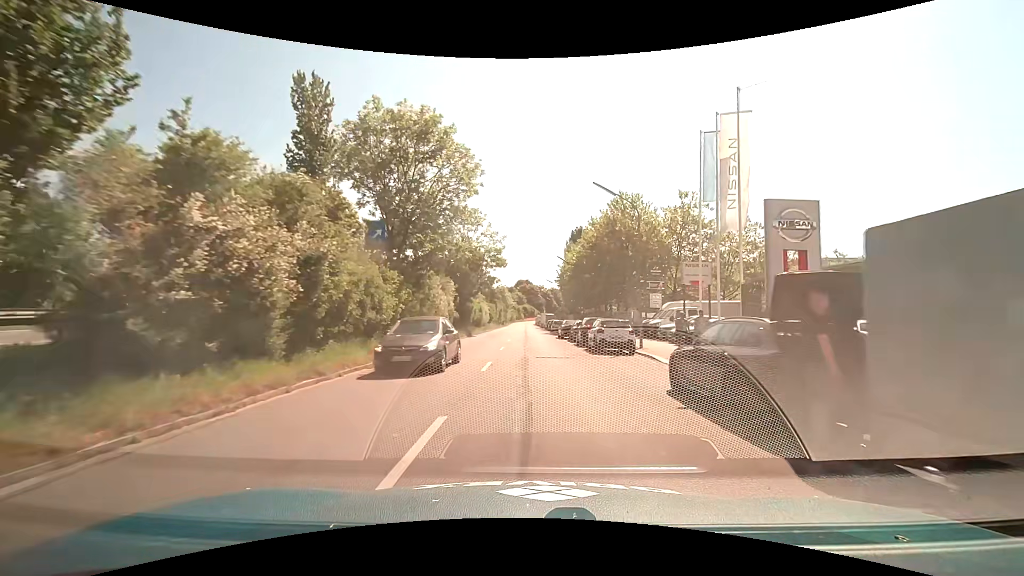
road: tertiary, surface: asphalt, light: Day
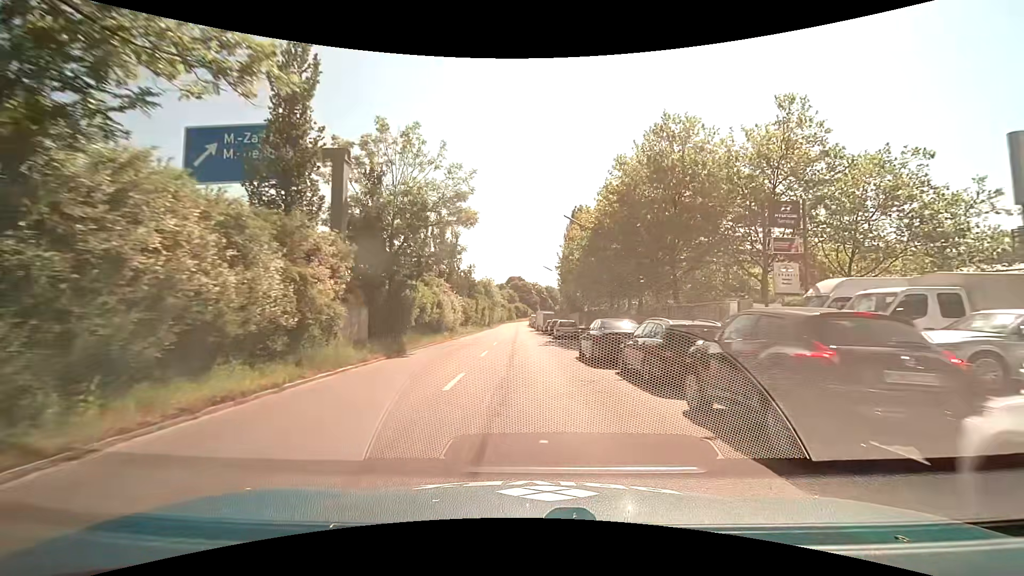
(+0.1, +21.6) m; +1°
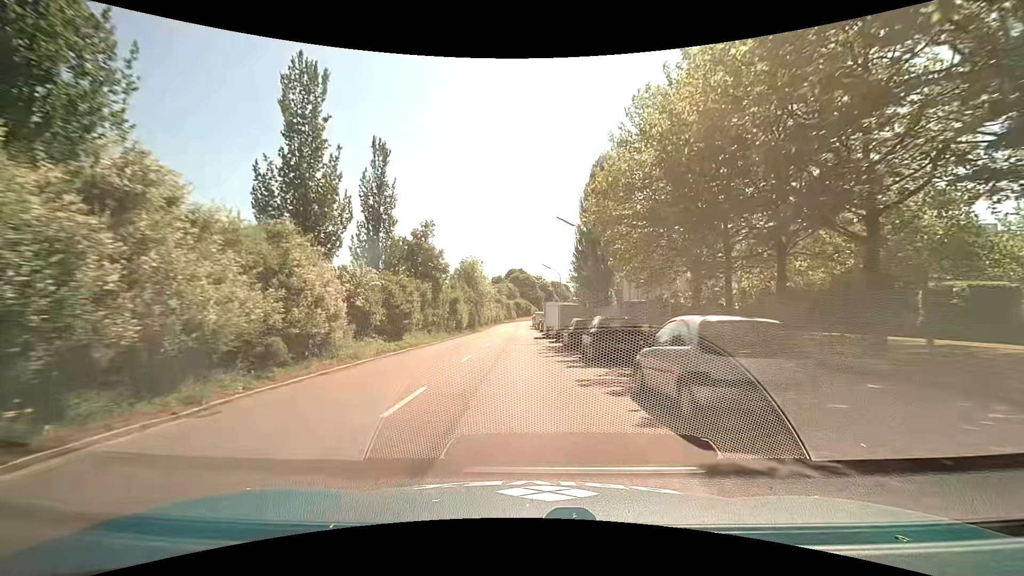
(0.0, +29.9) m; 0°
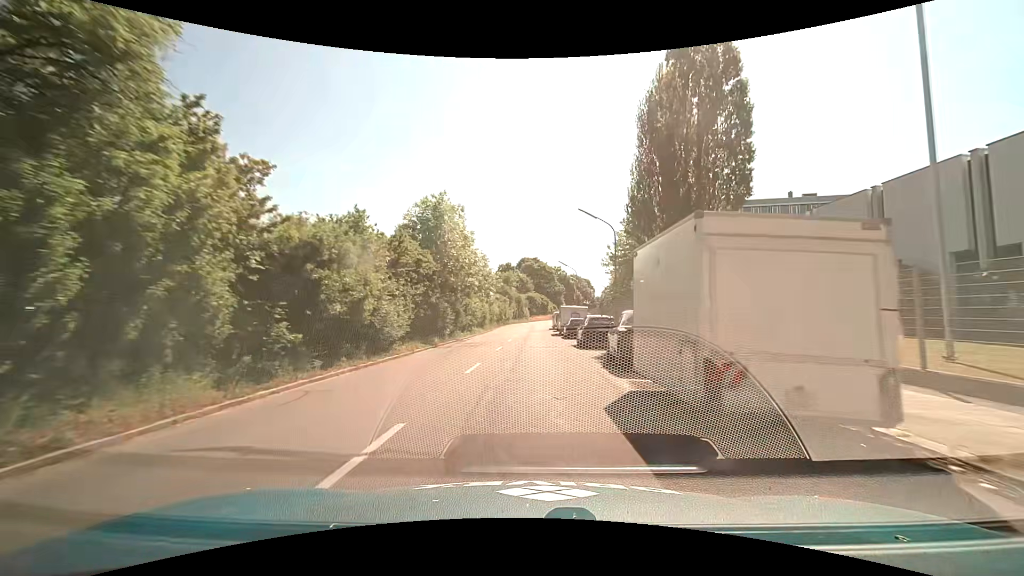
(-0.6, +31.0) m; -2°
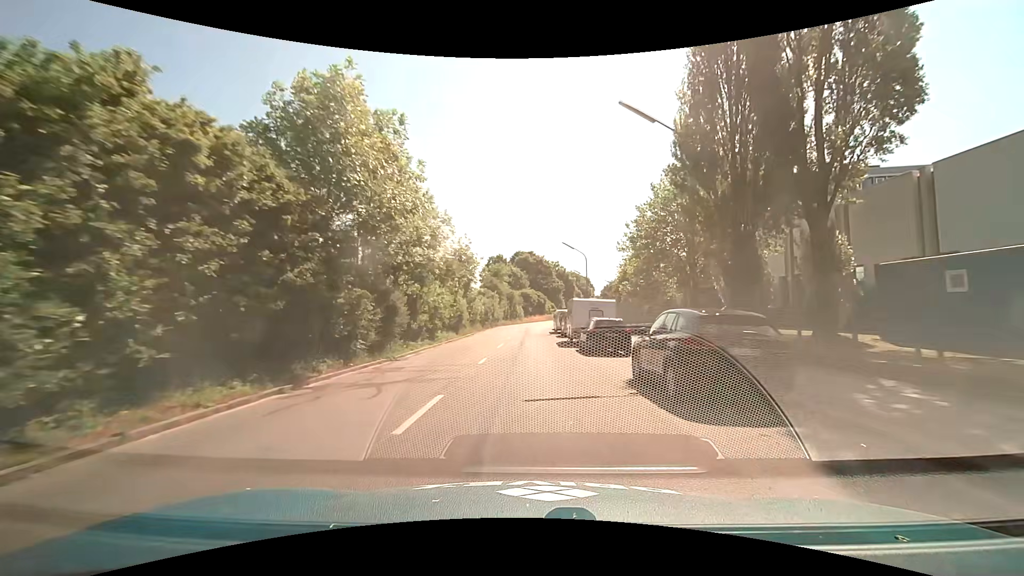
(+0.2, +15.6) m; +1°
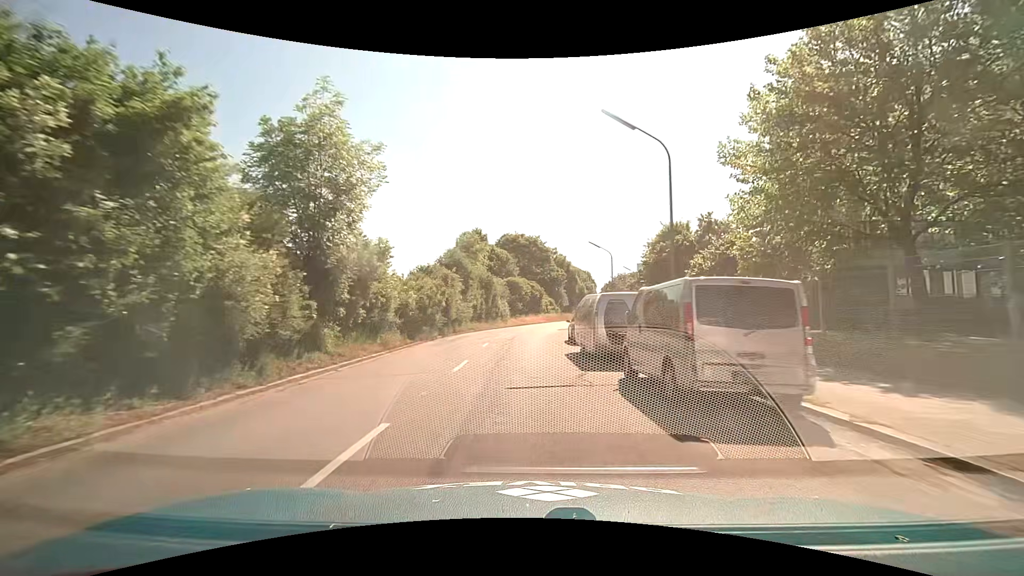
(+0.3, +29.6) m; +1°
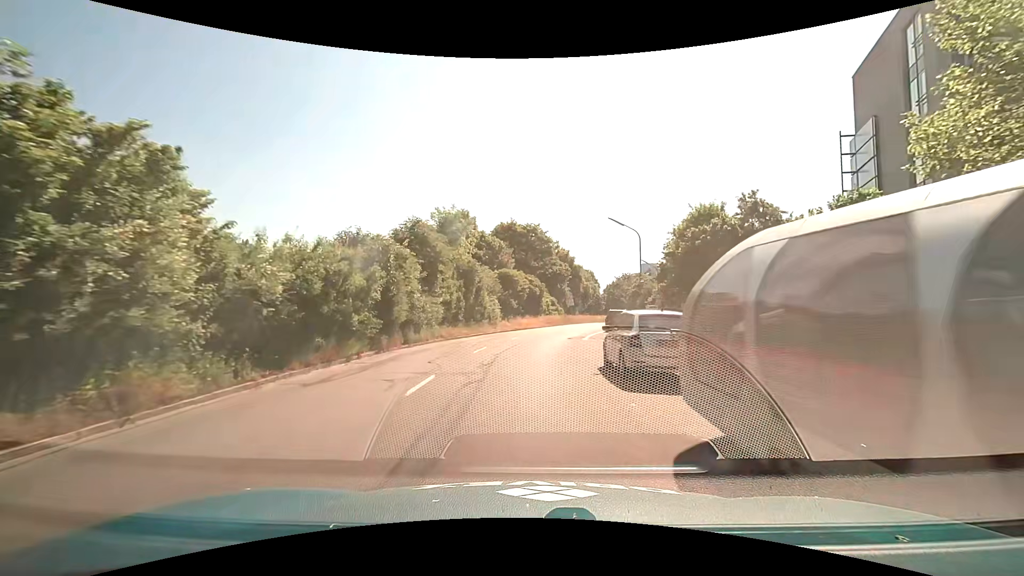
(0.0, +13.1) m; 0°
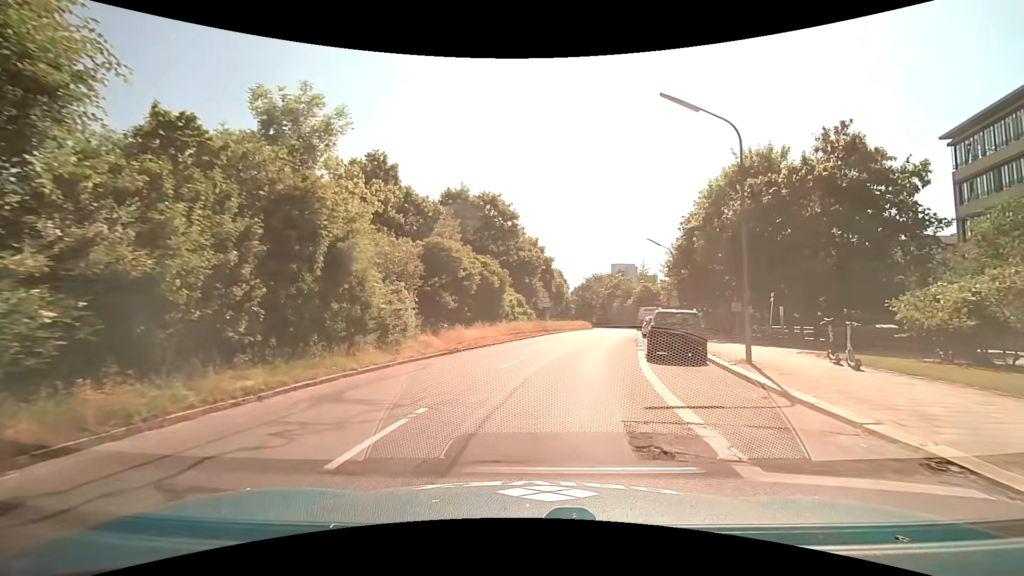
(+0.3, +21.3) m; +5°
